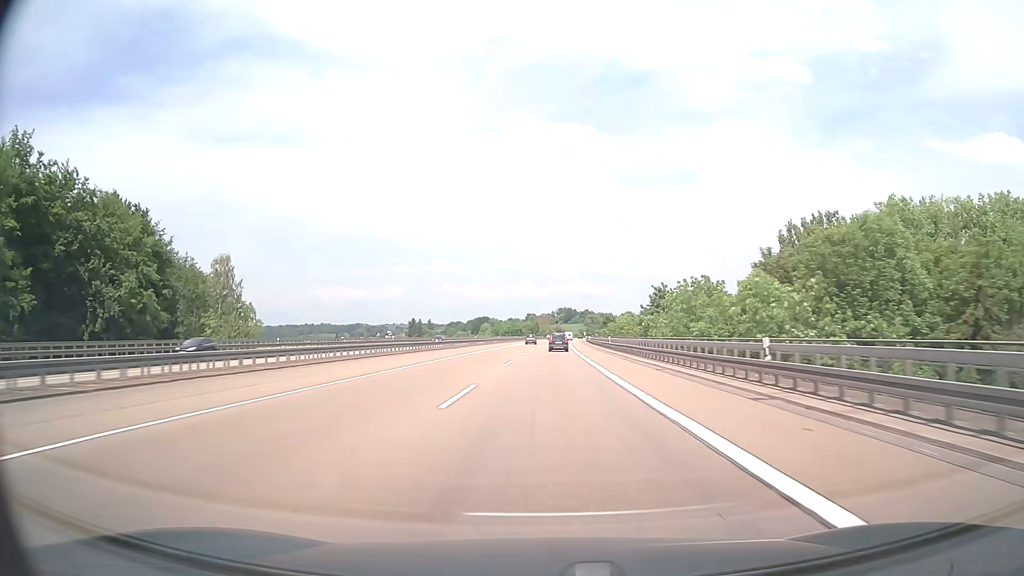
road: motorway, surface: asphalt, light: Day
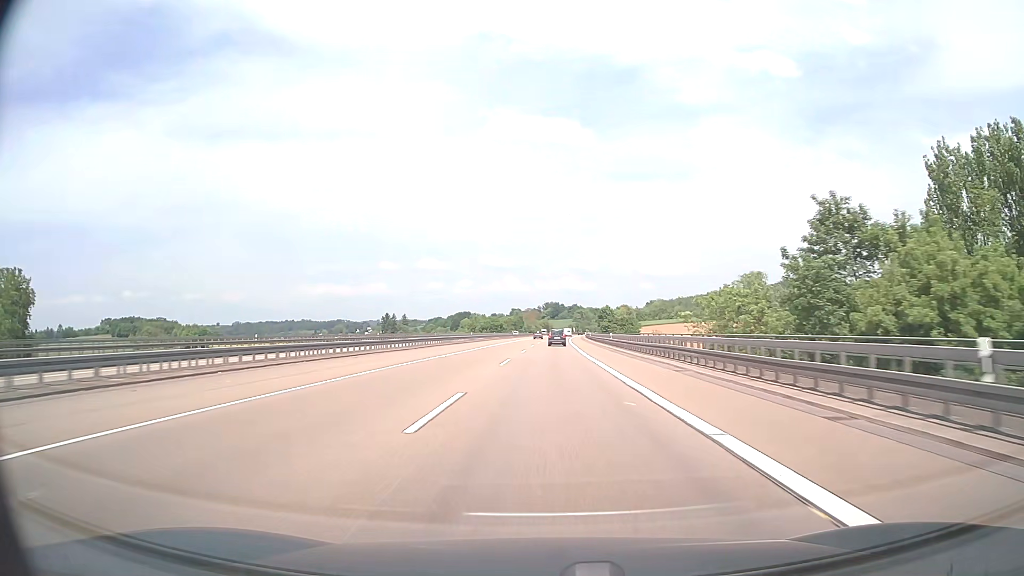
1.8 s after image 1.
(+0.5, +57.2) m; +1°
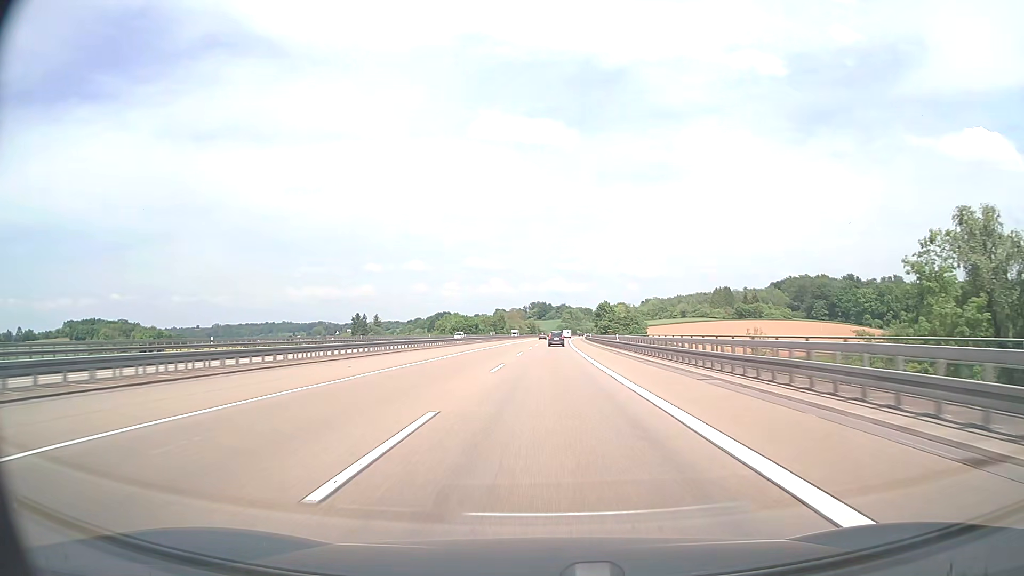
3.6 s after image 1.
(+0.7, +57.2) m; +1°
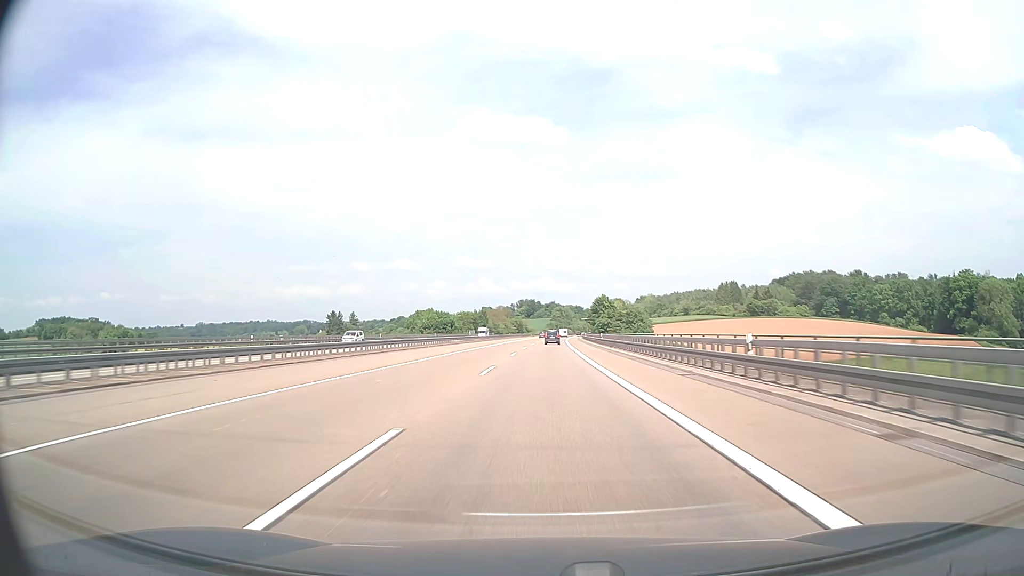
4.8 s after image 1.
(+0.3, +38.1) m; +1°
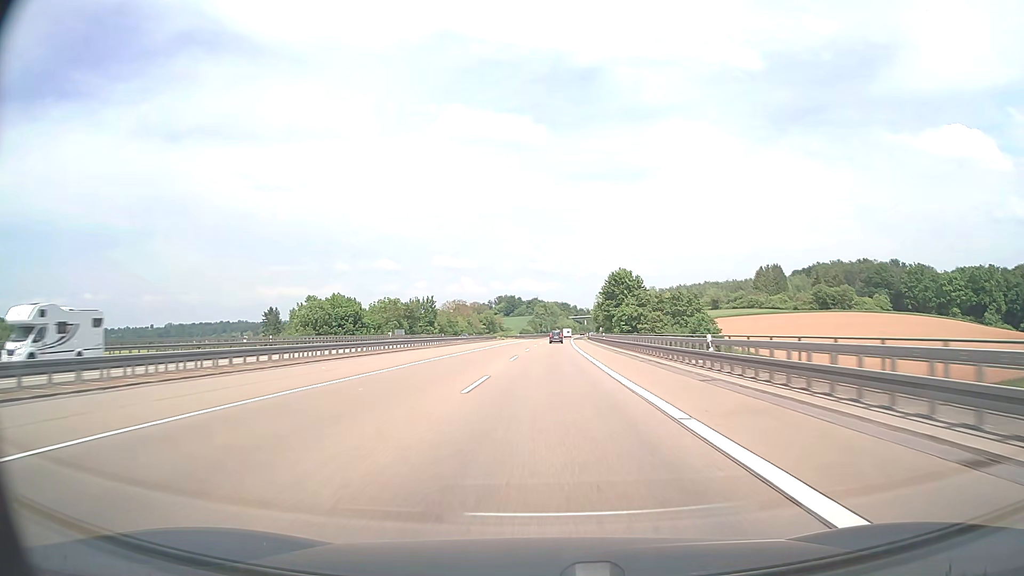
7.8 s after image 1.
(+1.2, +95.1) m; +1°
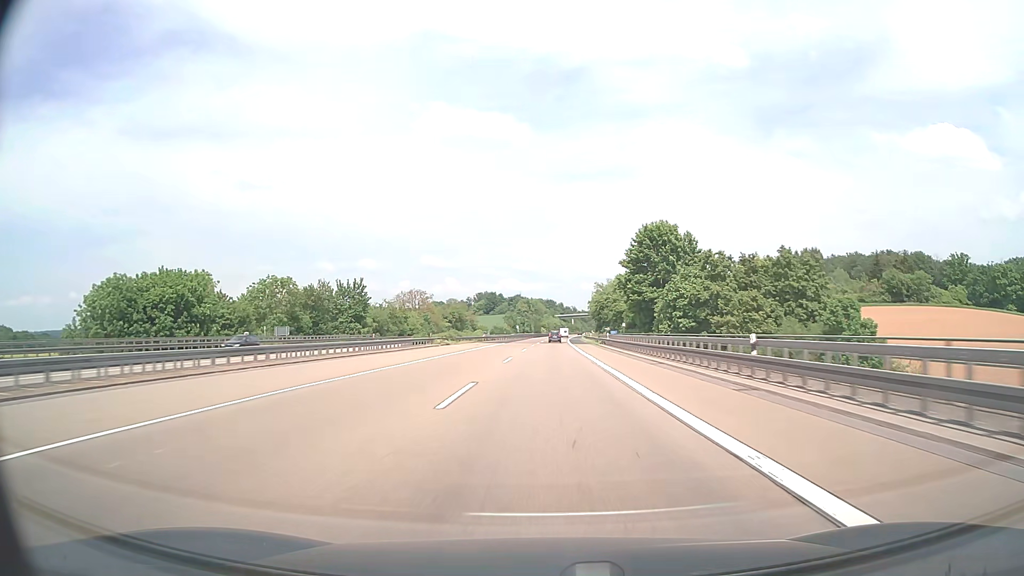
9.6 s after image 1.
(+0.6, +57.0) m; +1°
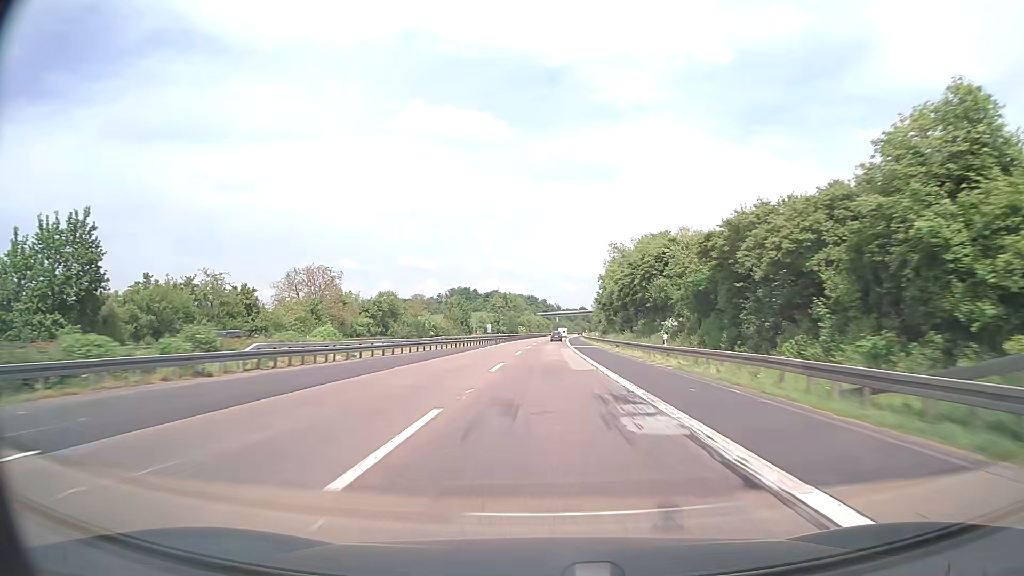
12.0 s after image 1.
(+1.0, +76.0) m; +2°
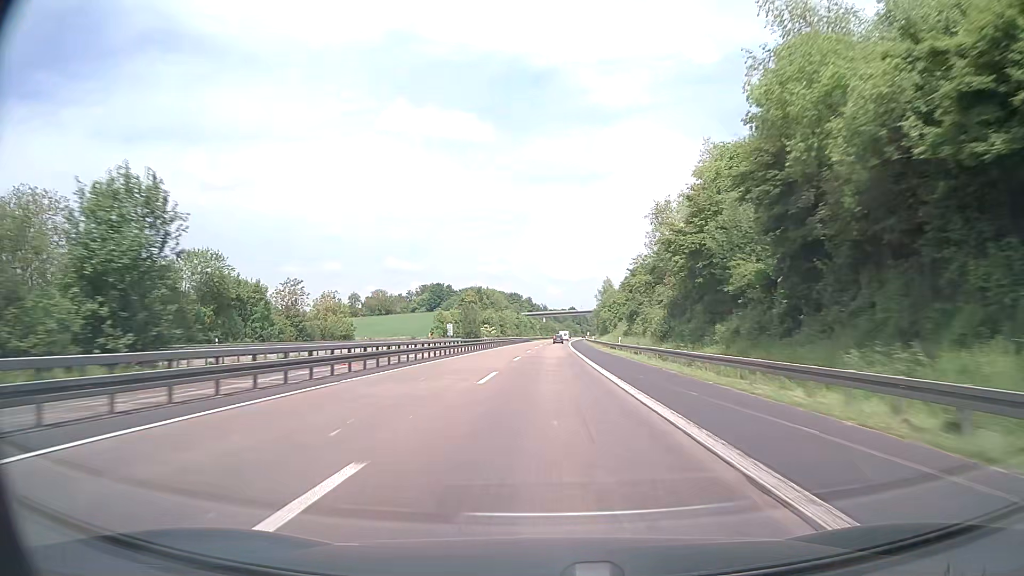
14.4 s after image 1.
(+0.8, +76.1) m; +1°
(0, +10) (0, +20) (0, +30) (0, +40) (0, +50) (+1, +60) (+1, +70) (+1, +80) (+1, +90) (+2, +100) m
